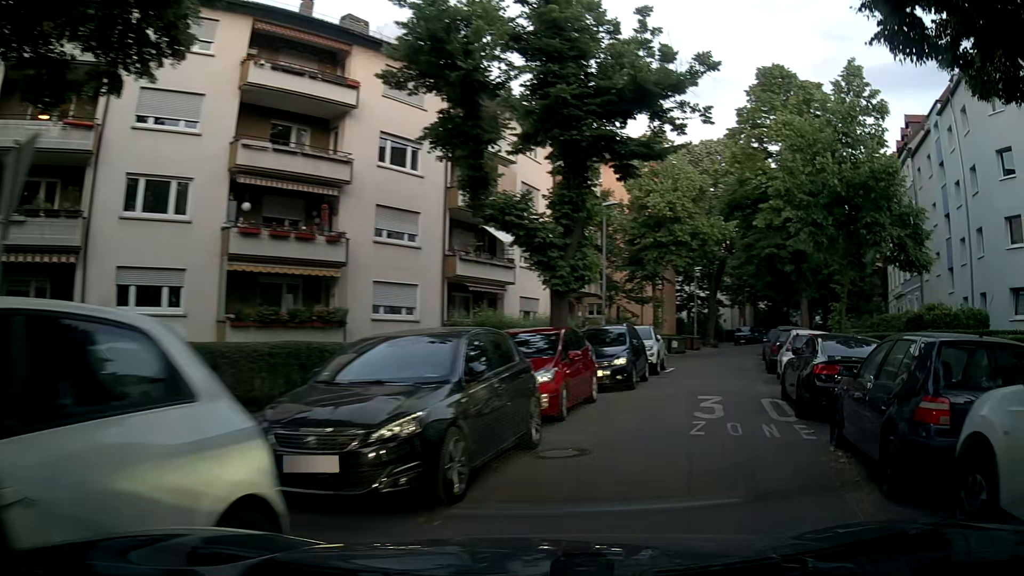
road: residential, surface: asphalt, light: Day
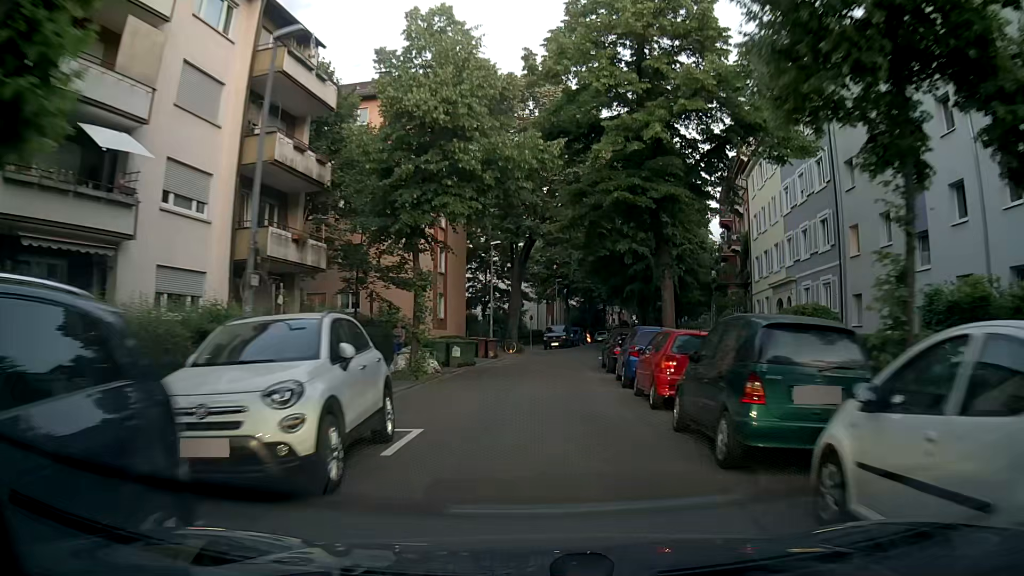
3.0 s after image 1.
(+4.2, +15.7) m; +19°
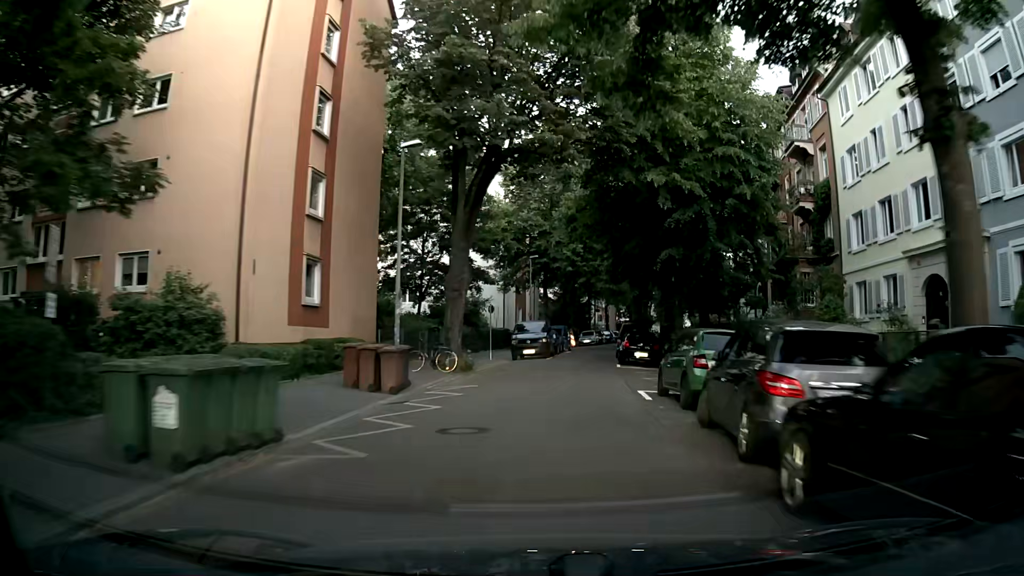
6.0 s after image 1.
(+0.2, +20.5) m; +4°
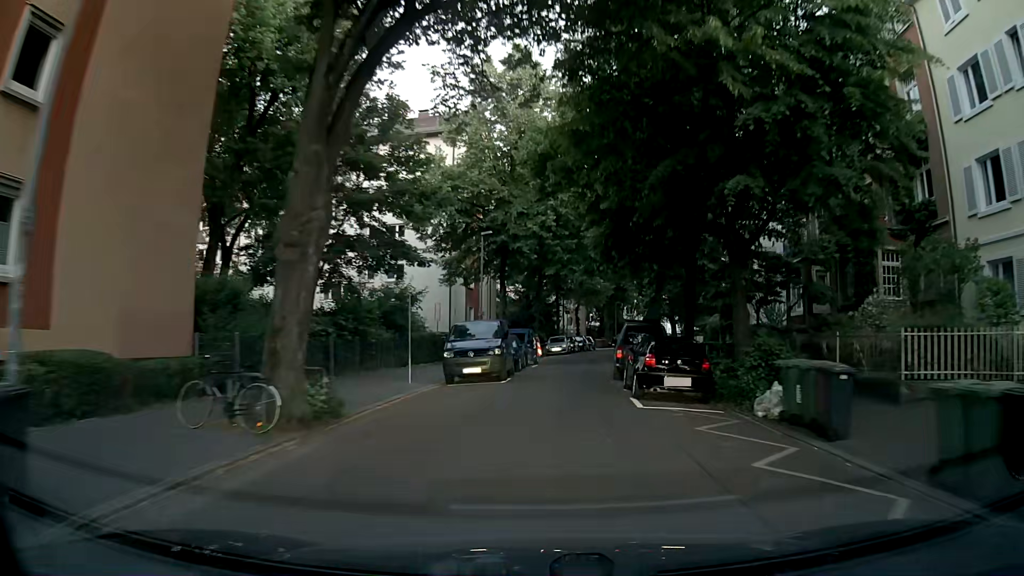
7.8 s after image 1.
(0.0, +13.0) m; +3°
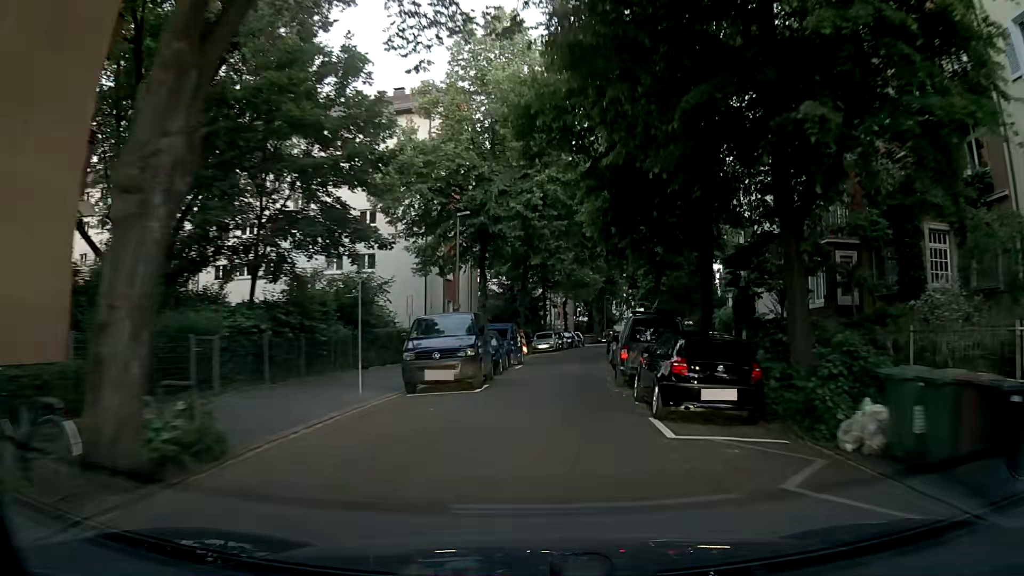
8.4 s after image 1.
(0.0, +4.3) m; -1°
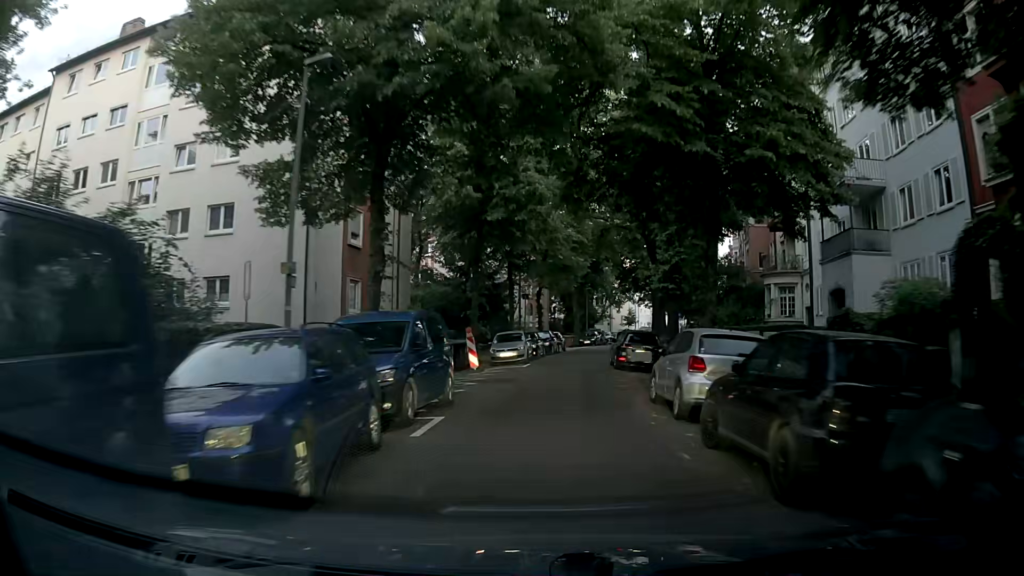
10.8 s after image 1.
(+0.4, +16.8) m; +3°
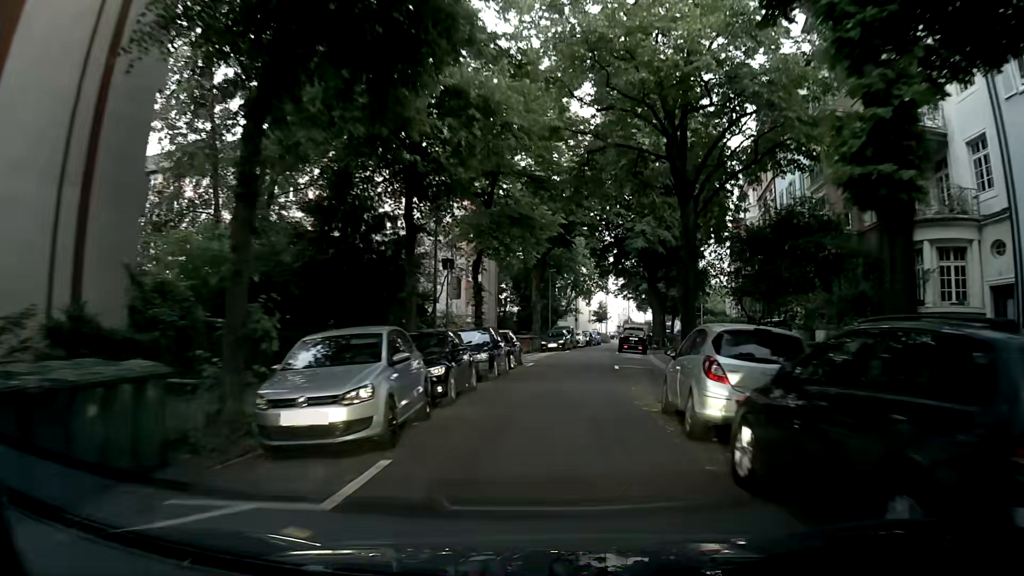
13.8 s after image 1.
(+0.7, +21.3) m; +2°
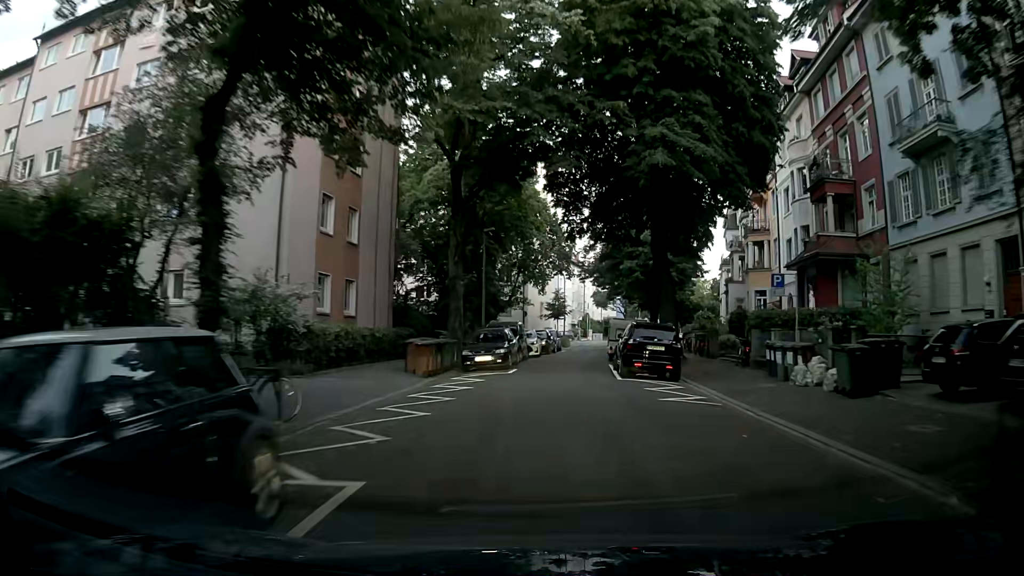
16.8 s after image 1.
(+1.3, +21.9) m; +7°
